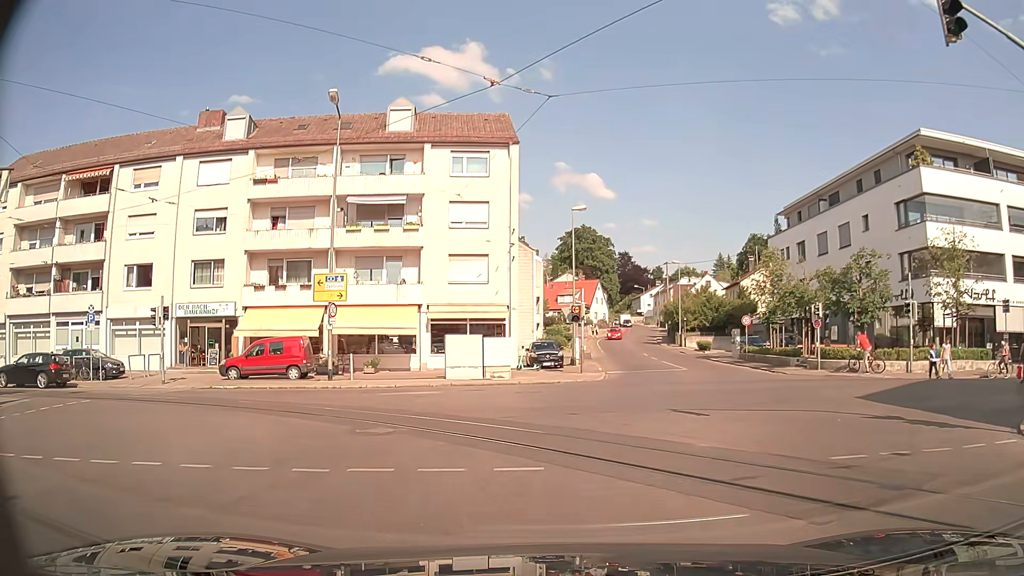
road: tertiary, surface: asphalt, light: Day
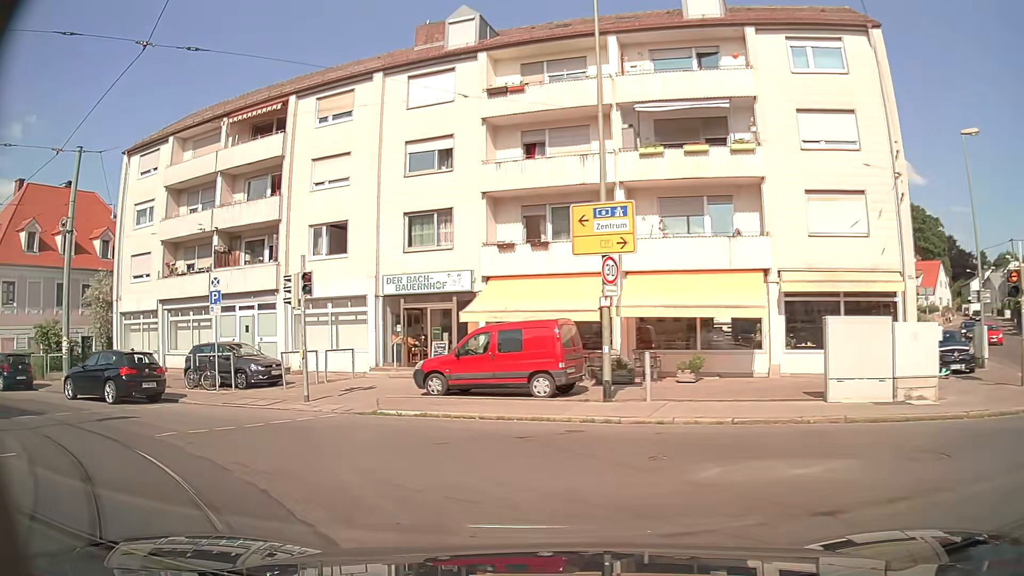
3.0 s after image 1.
(-1.7, +12.6) m; -24°
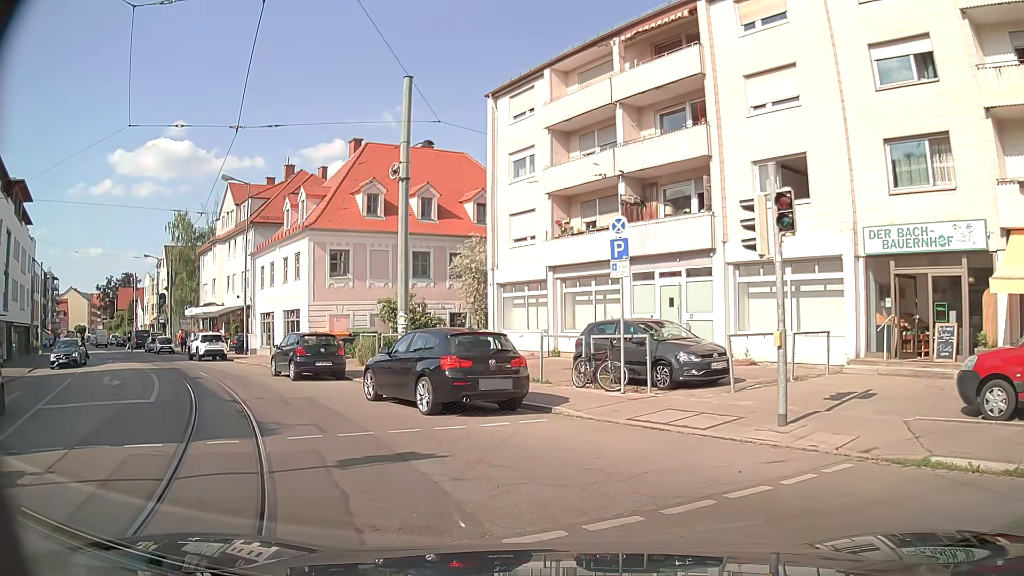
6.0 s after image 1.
(-2.3, +6.7) m; -31°
(-4, +9) (-10, +17) (-17, +24) (-24, +31) (-31, +38) (-39, +44) (-46, +51) (-54, +58) (-61, +64) (-69, +71) m
